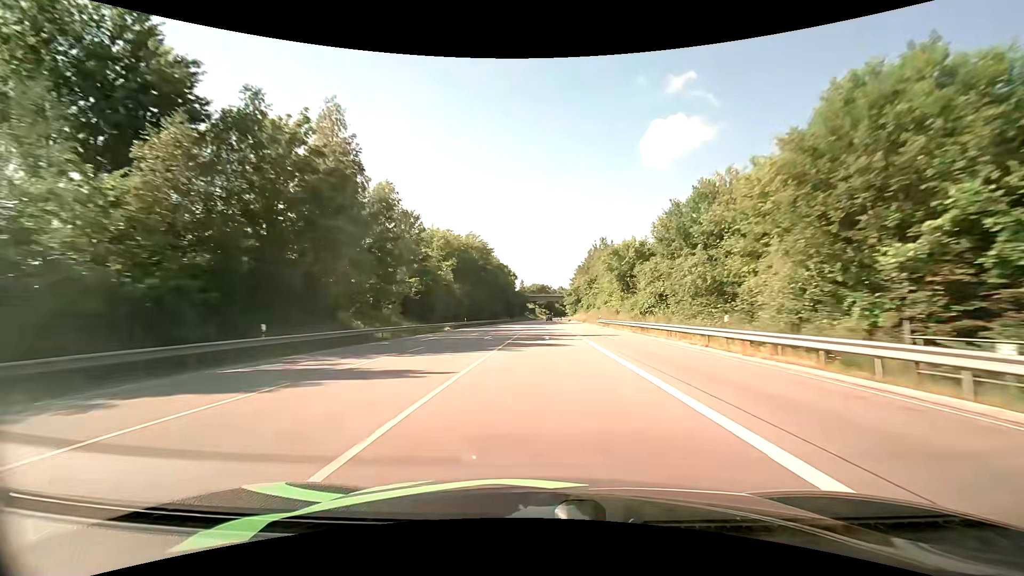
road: primary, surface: asphalt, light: Day
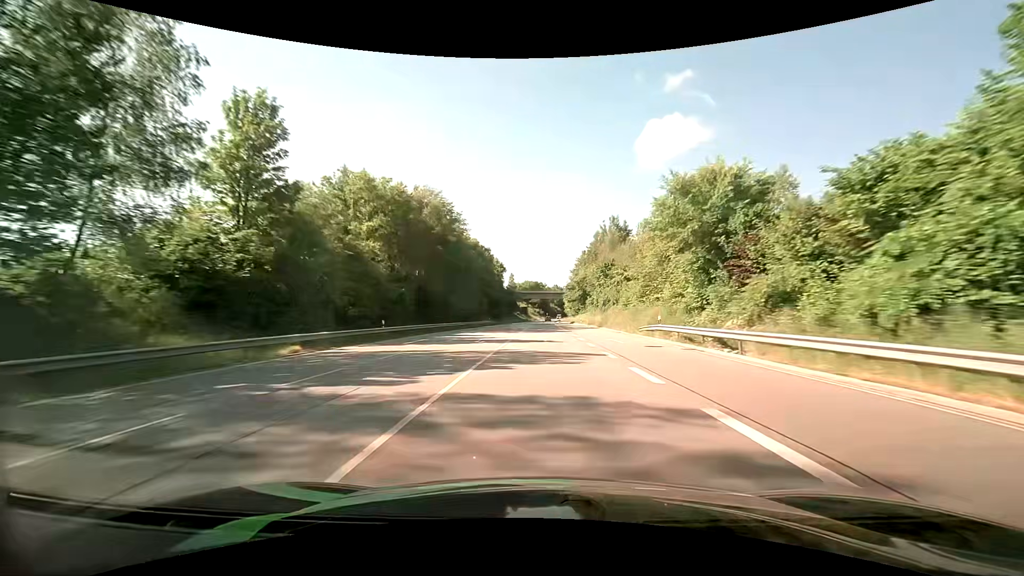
(+0.1, +33.5) m; +1°
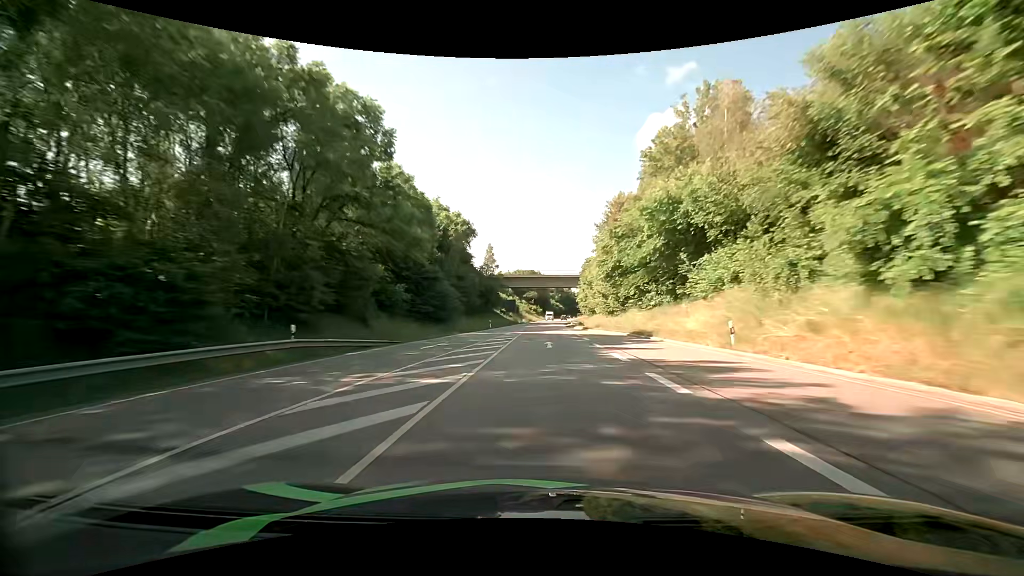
(+0.5, +68.1) m; 0°
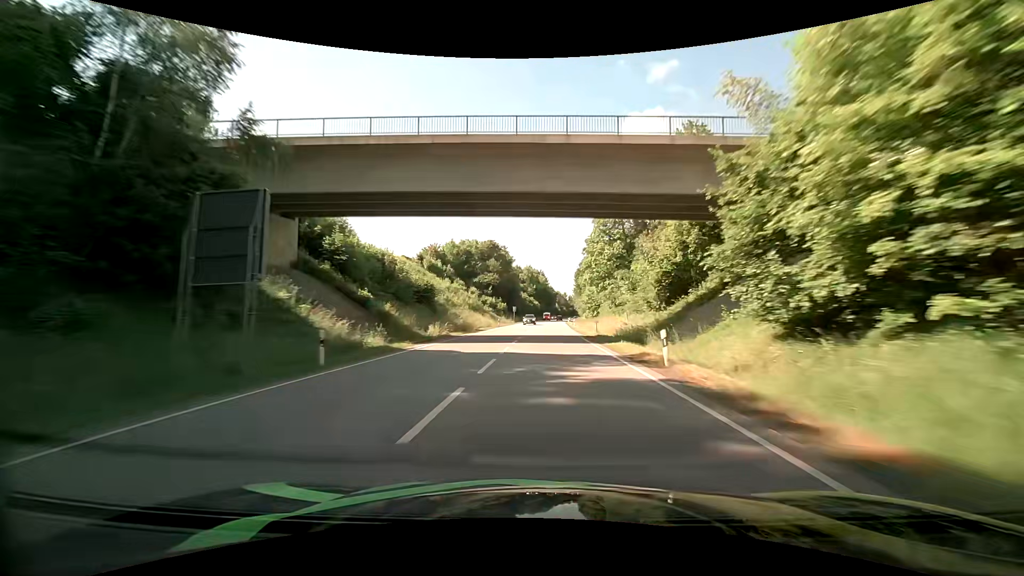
(+1.7, +86.3) m; +3°
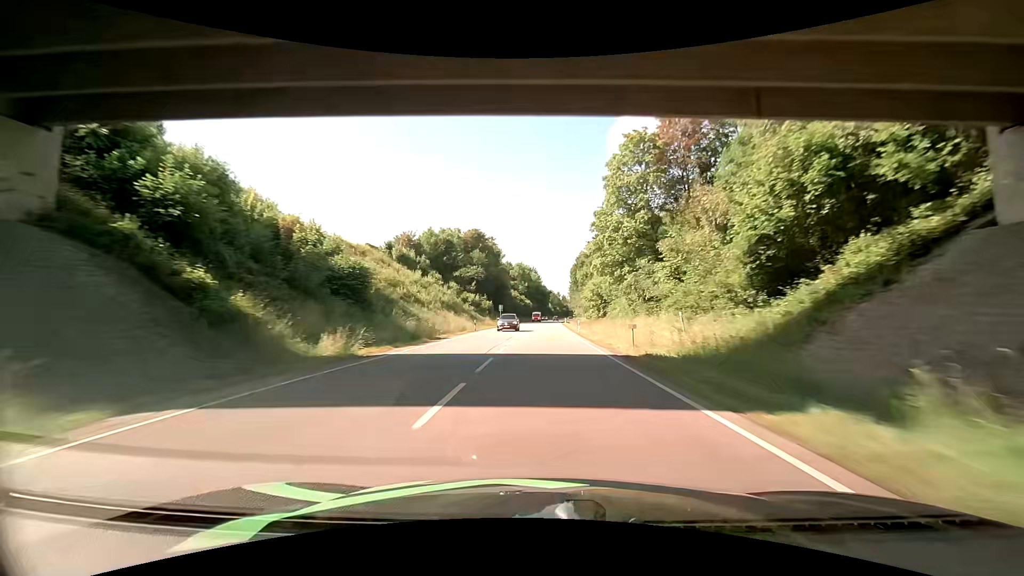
(+0.1, +17.4) m; +1°
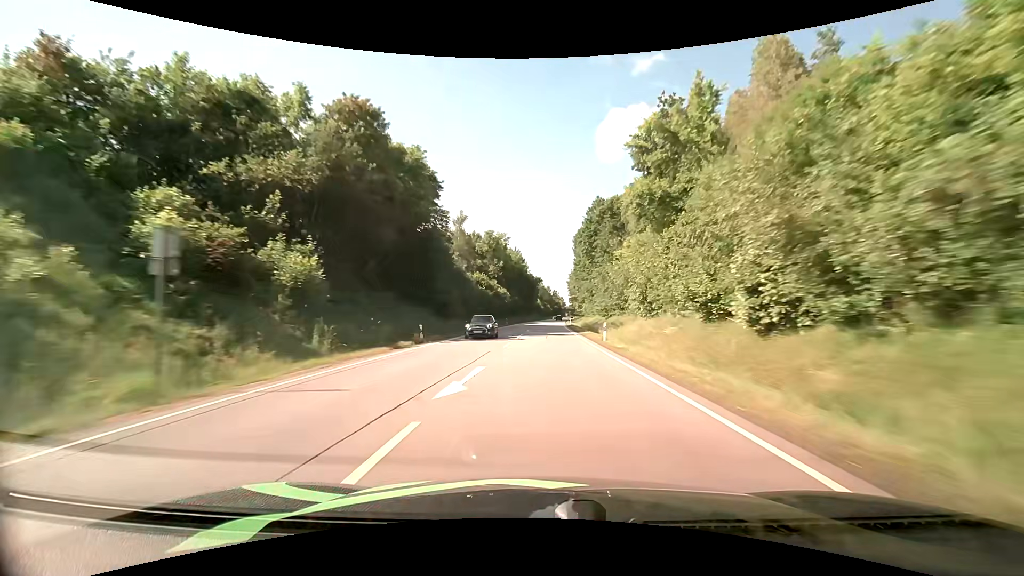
(+1.1, +69.7) m; +2°
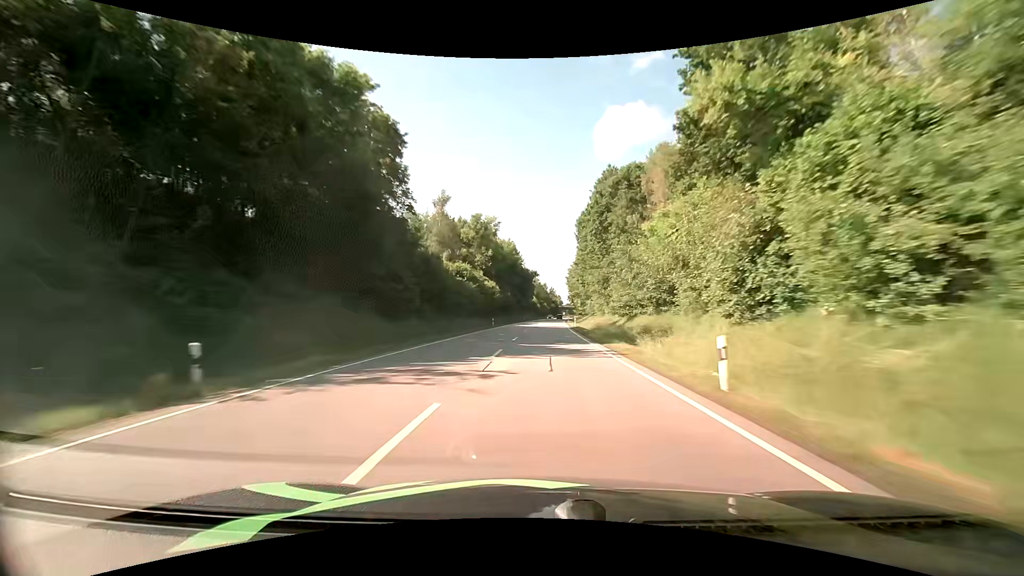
(+0.1, +17.4) m; 0°
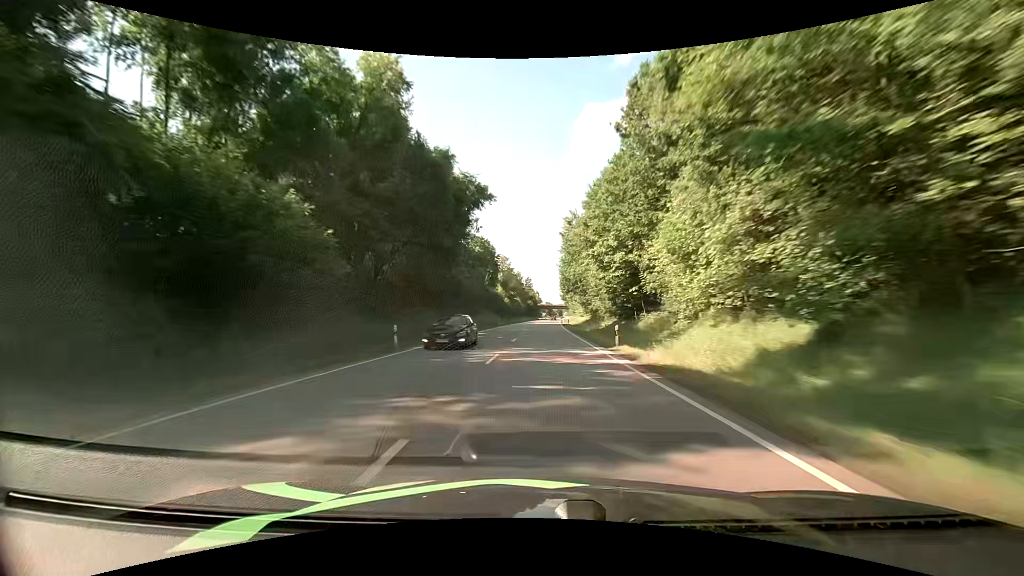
(+1.9, +86.9) m; +3°
(0, +10) (0, +20) (0, +30) (0, +40) (0, +50) (+1, +60) (+1, +70) (+1, +80) (+1, +90) (+2, +100) m
